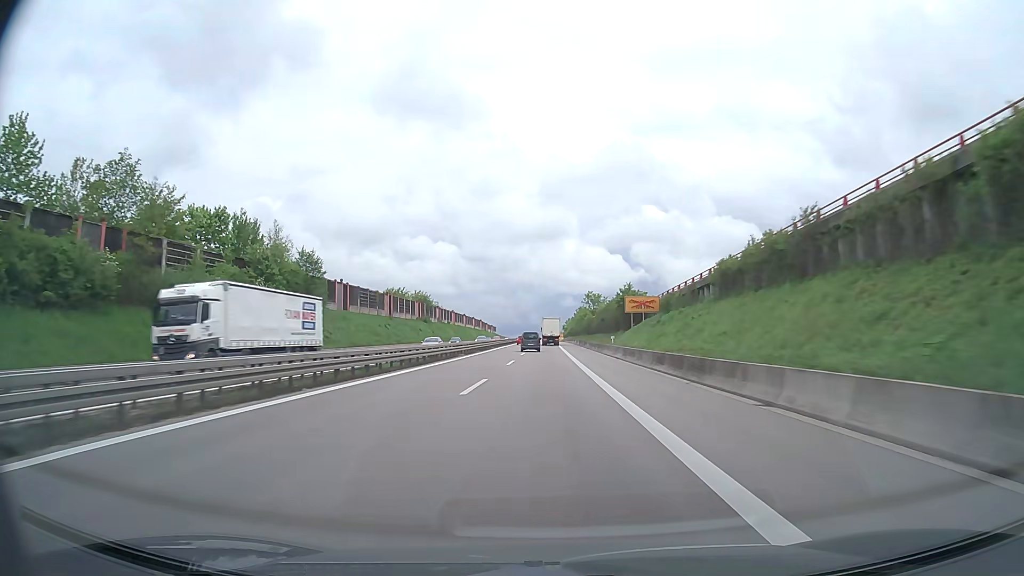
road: trunk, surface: asphalt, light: Day
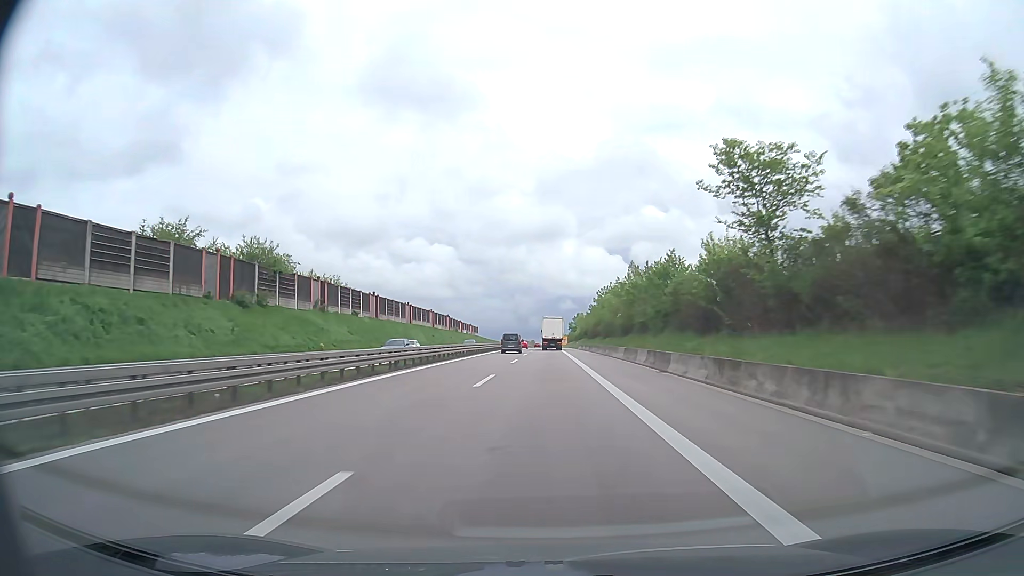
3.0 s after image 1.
(+0.1, +87.9) m; 0°
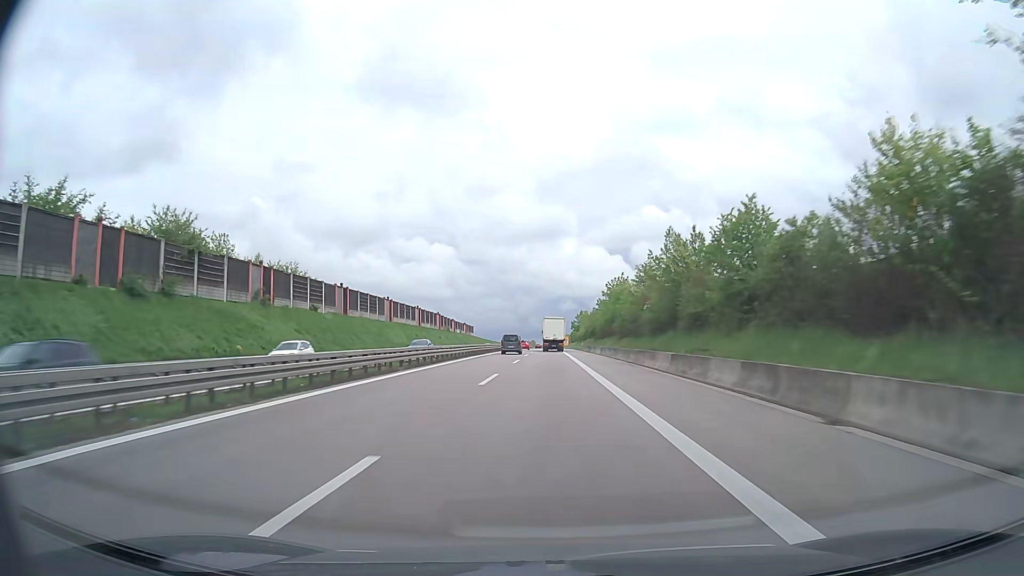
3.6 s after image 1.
(0.0, +17.2) m; 0°
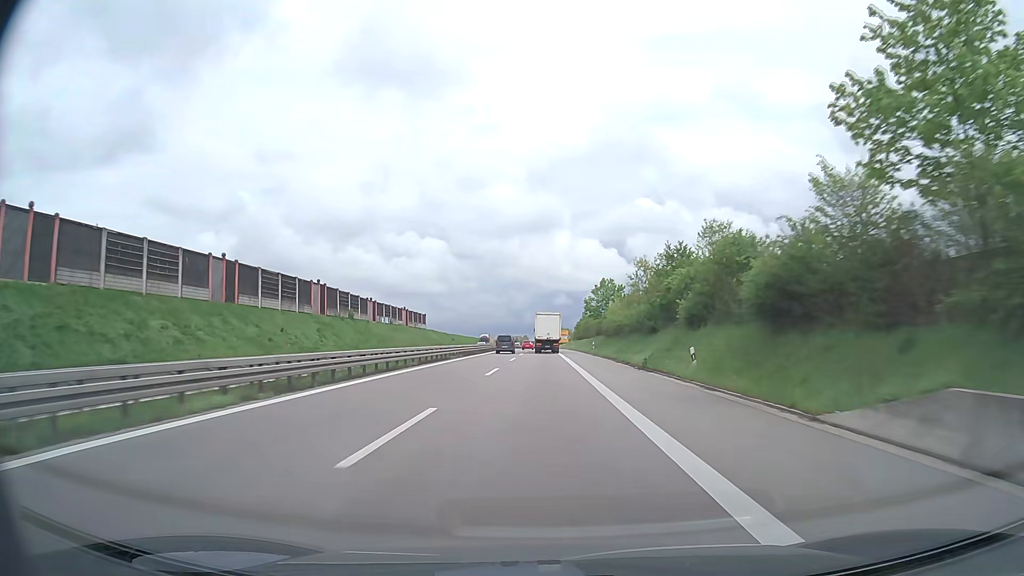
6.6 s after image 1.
(+0.3, +85.0) m; 0°
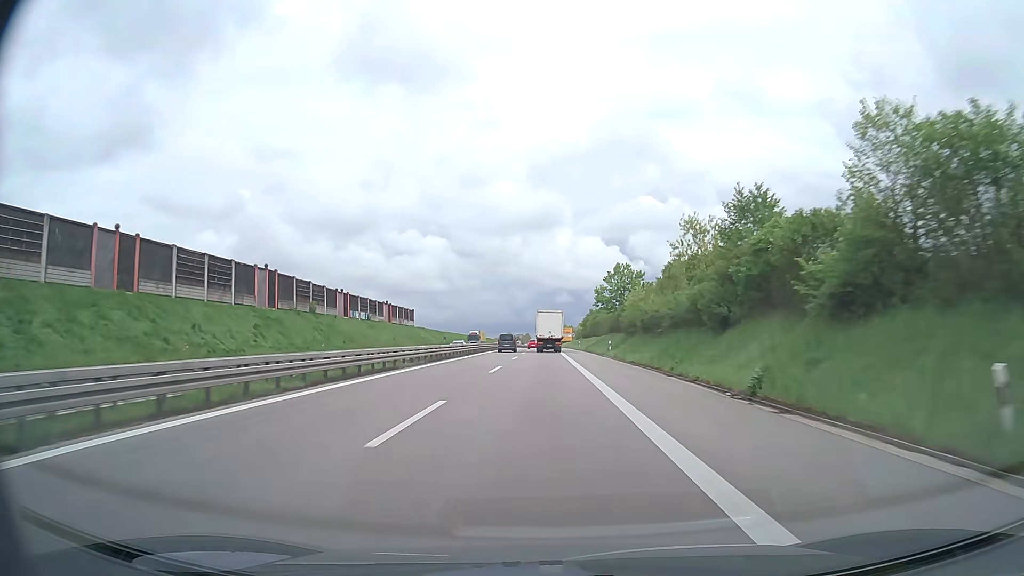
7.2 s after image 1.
(0.0, +16.8) m; 0°
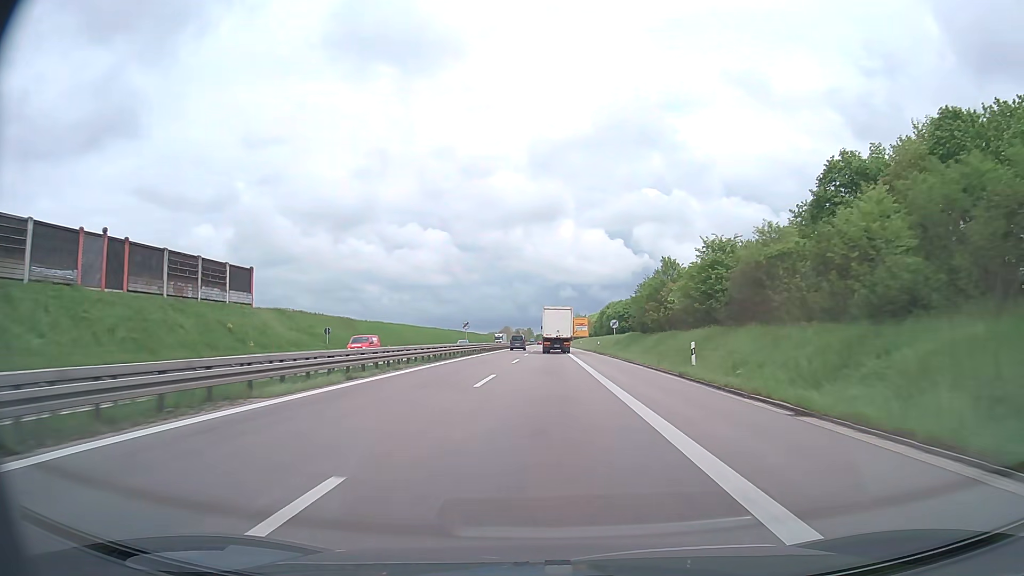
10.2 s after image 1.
(-0.3, +80.1) m; 0°
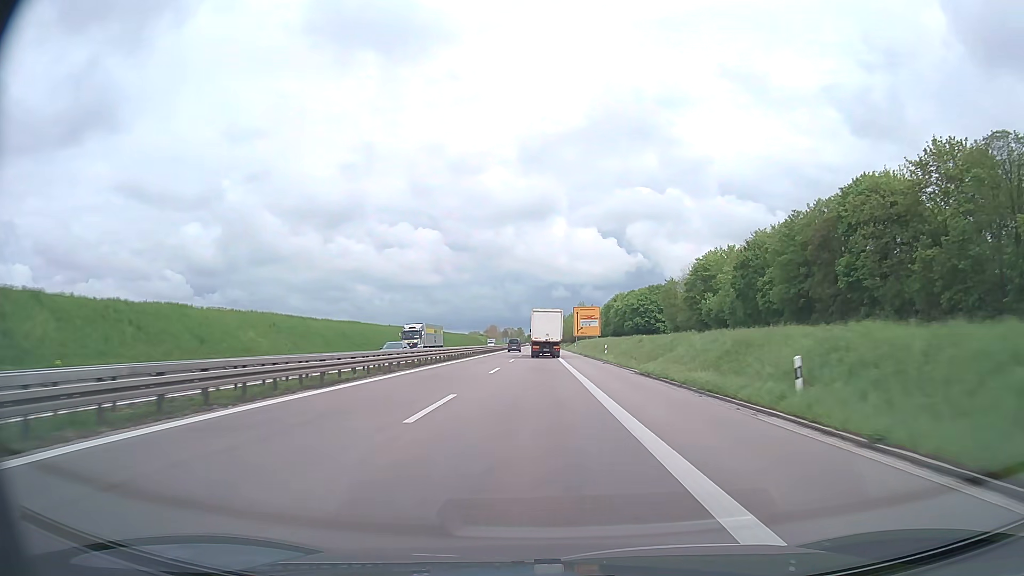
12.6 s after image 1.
(+0.6, +61.7) m; +1°
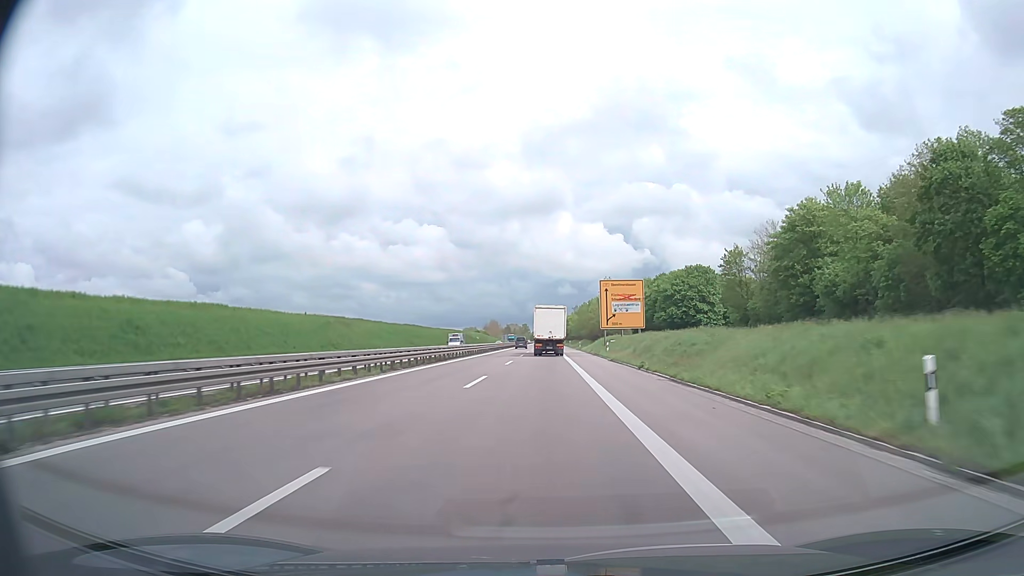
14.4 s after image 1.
(-0.1, +46.5) m; 0°
(0, +10) (0, +20) (0, +30) (0, +40) (0, +50) (0, +60) (0, +70) (0, +80) (0, +90) (0, +100) m
